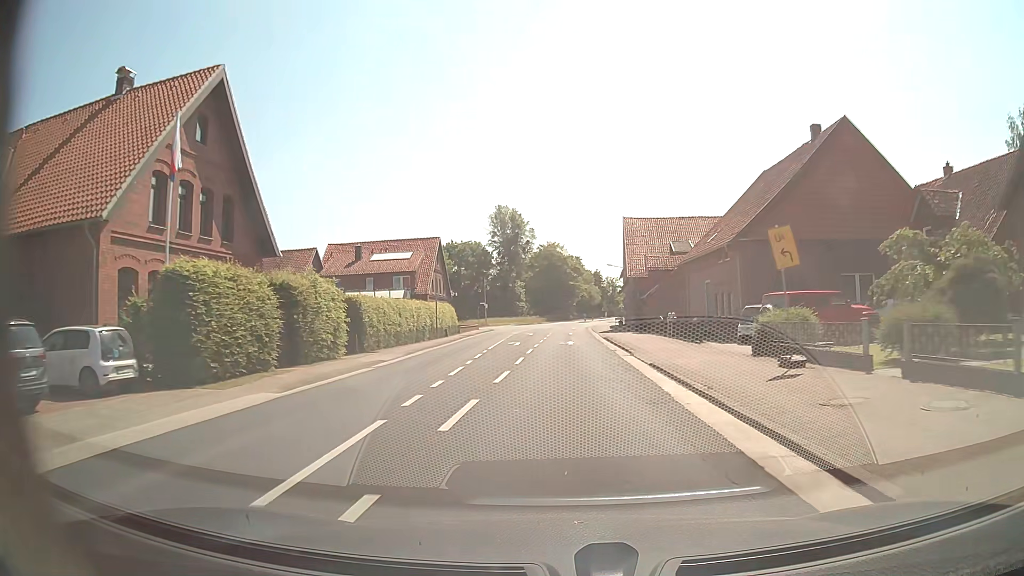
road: secondary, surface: asphalt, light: Day
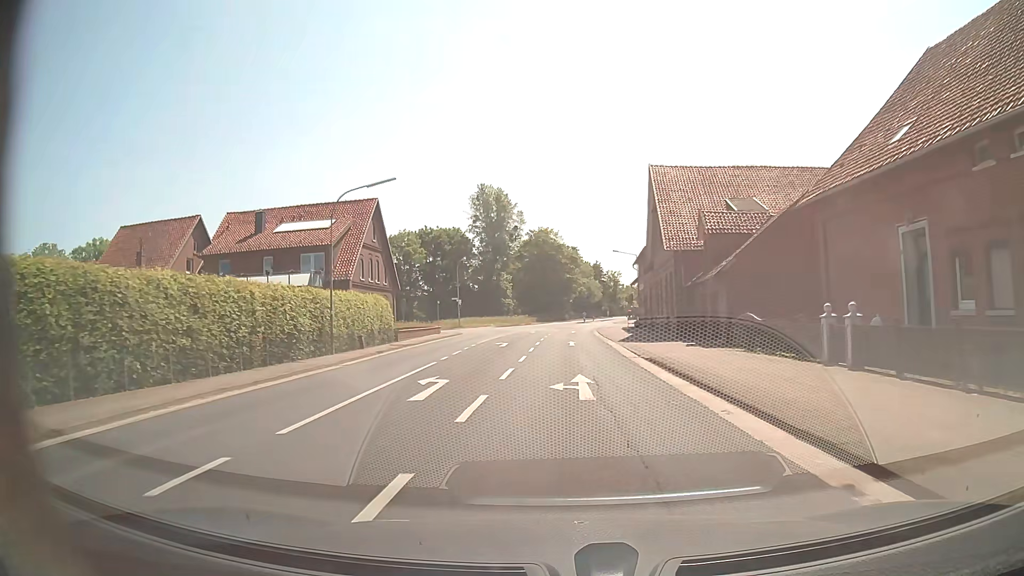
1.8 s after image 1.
(+0.1, +23.5) m; +1°
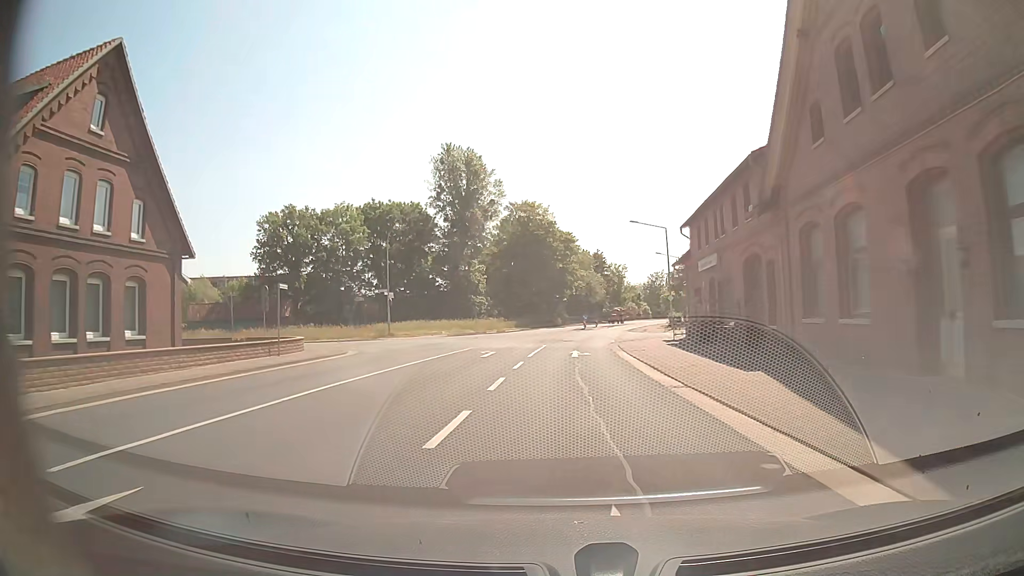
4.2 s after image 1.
(+0.2, +31.7) m; +1°
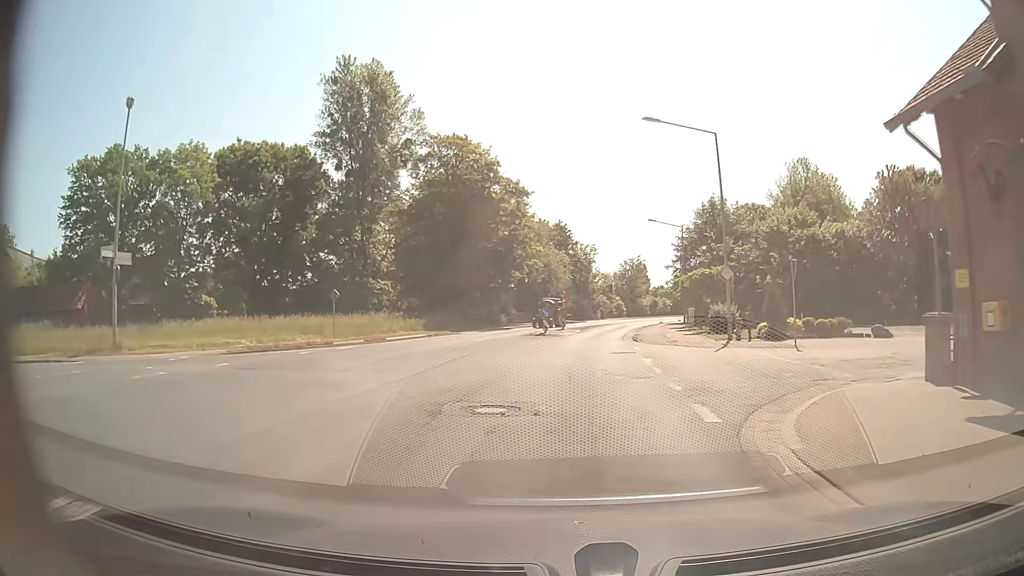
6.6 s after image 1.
(+0.5, +31.7) m; +4°
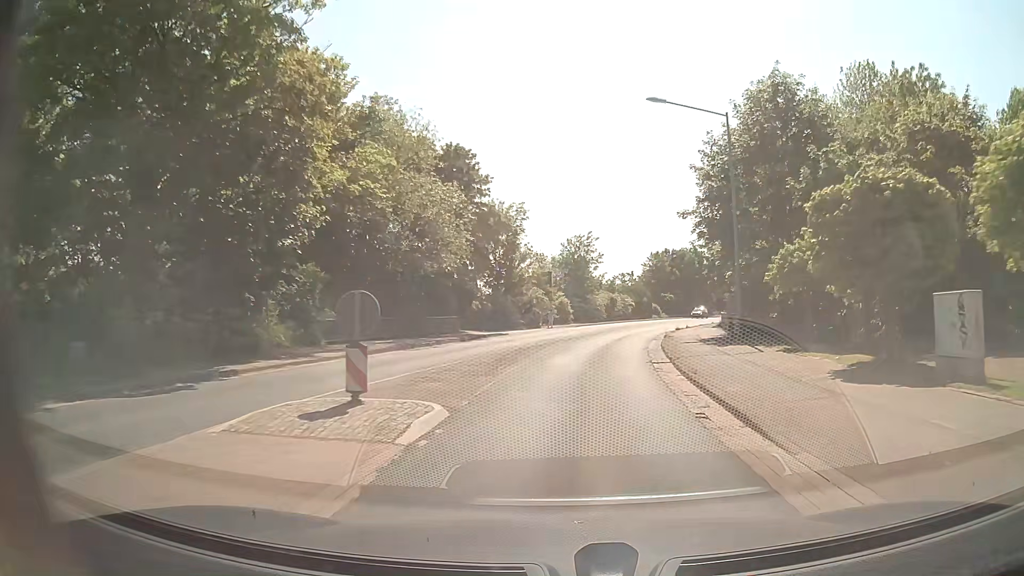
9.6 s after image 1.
(+2.3, +38.1) m; +6°
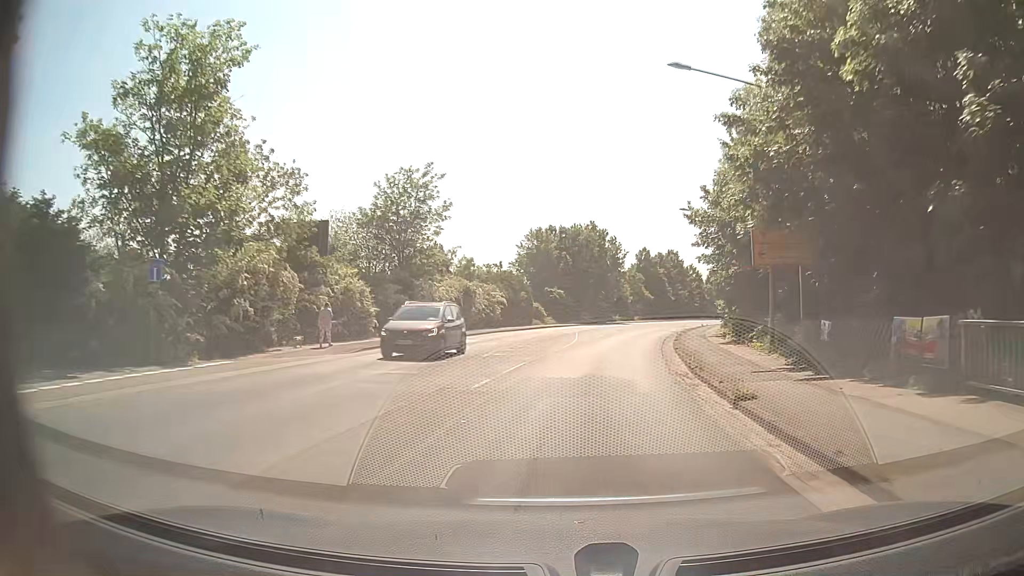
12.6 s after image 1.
(+3.4, +37.2) m; +11°
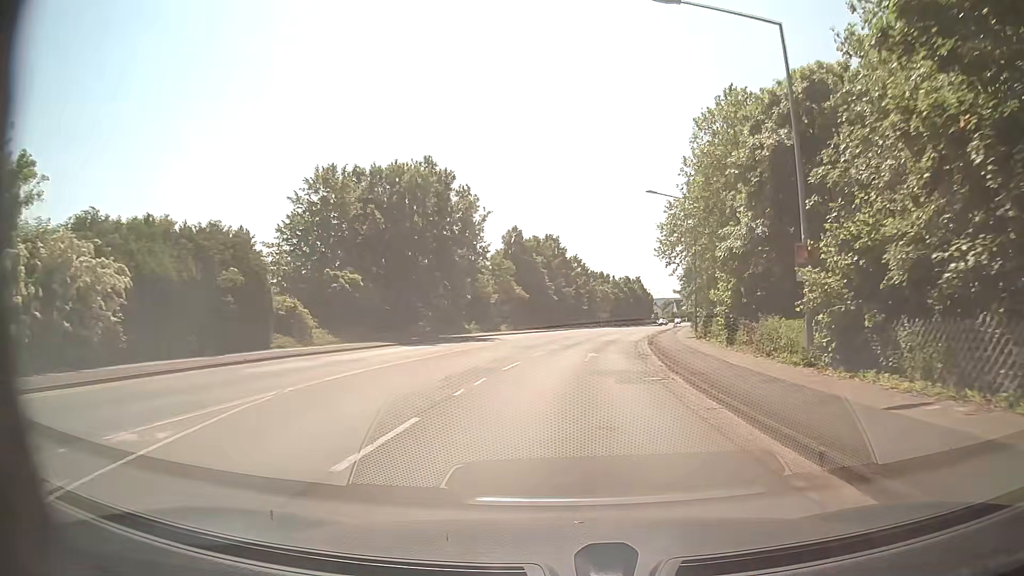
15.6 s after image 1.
(+3.8, +37.5) m; +12°
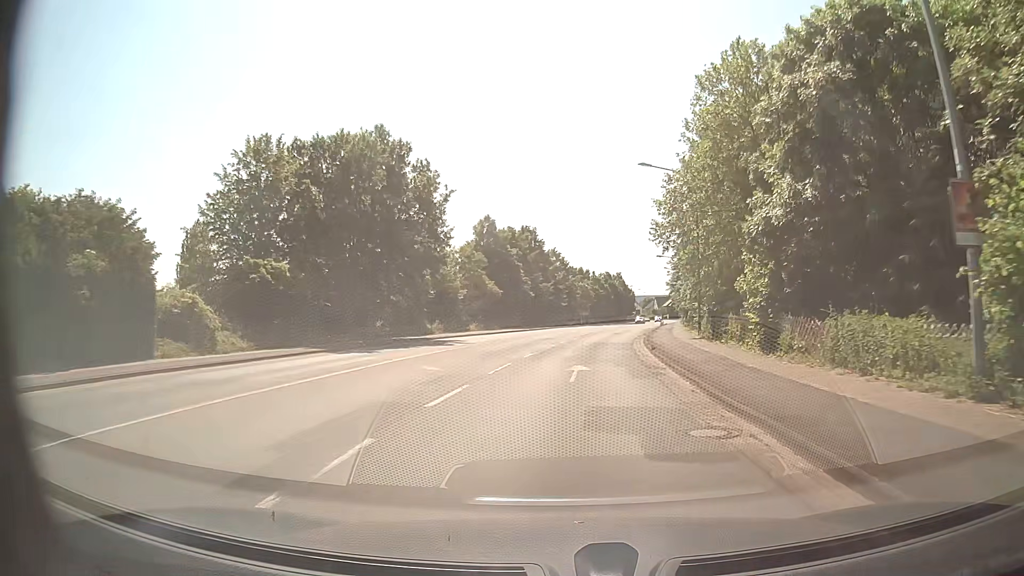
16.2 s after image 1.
(+0.1, +7.8) m; +2°
(0, +10) (+1, +20) (+2, +30) (+3, +40) (+4, +50) (+6, +60) (+7, +70) (+9, +79) (+11, +89) (+13, +99) m
